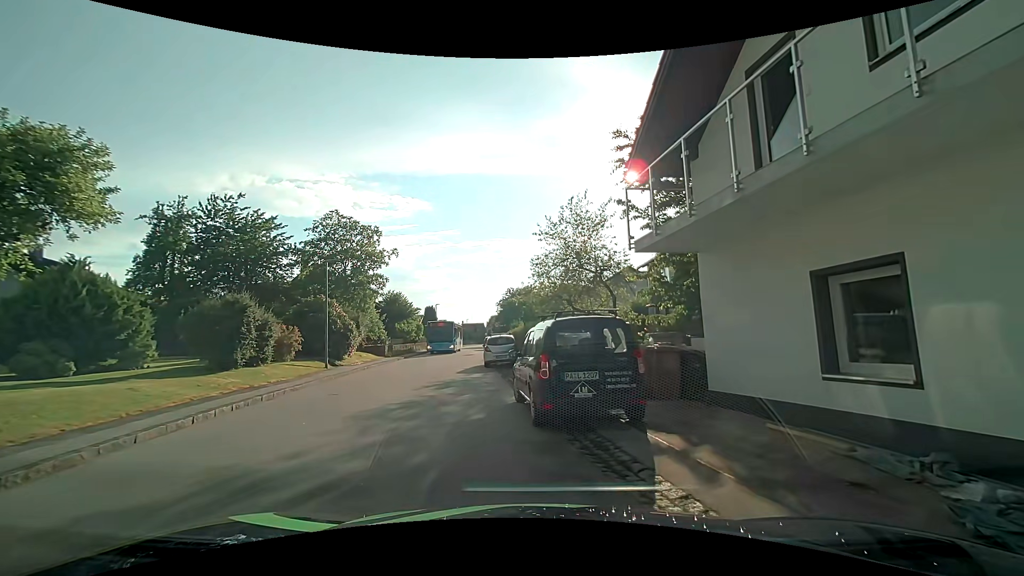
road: residential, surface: asphalt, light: Day
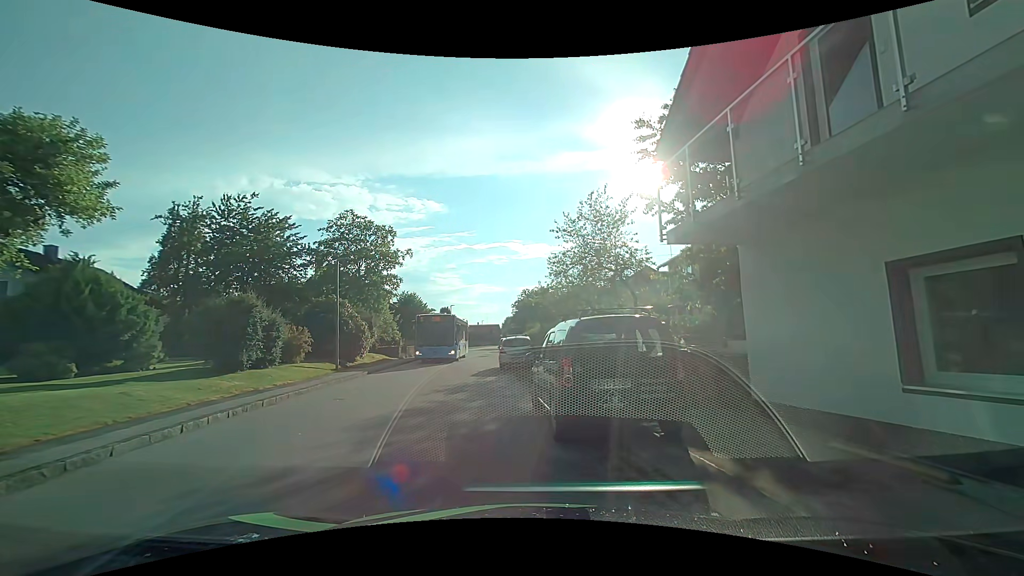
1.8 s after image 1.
(0.0, +0.9) m; 0°
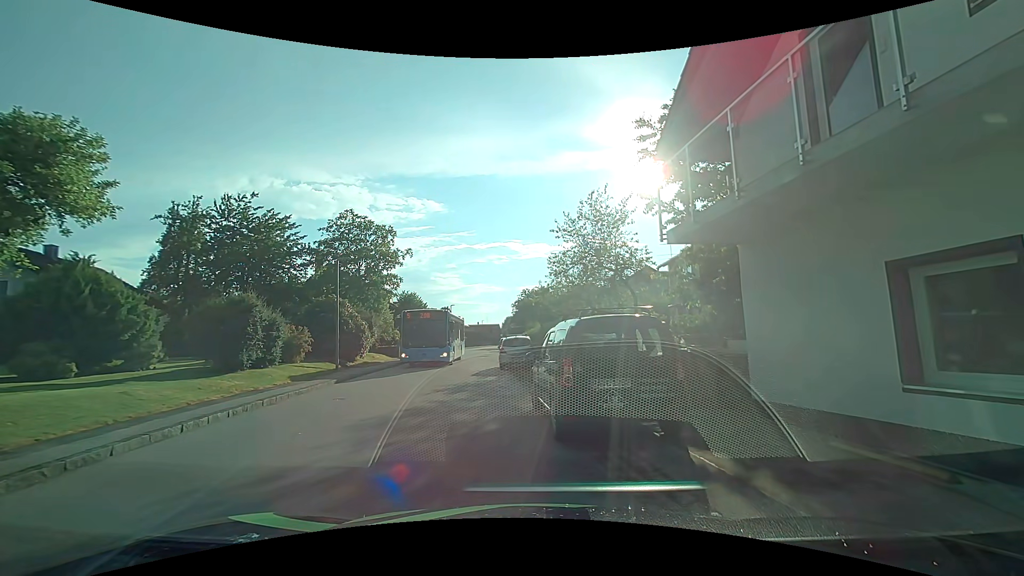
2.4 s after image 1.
(0.0, 0.0) m; 0°
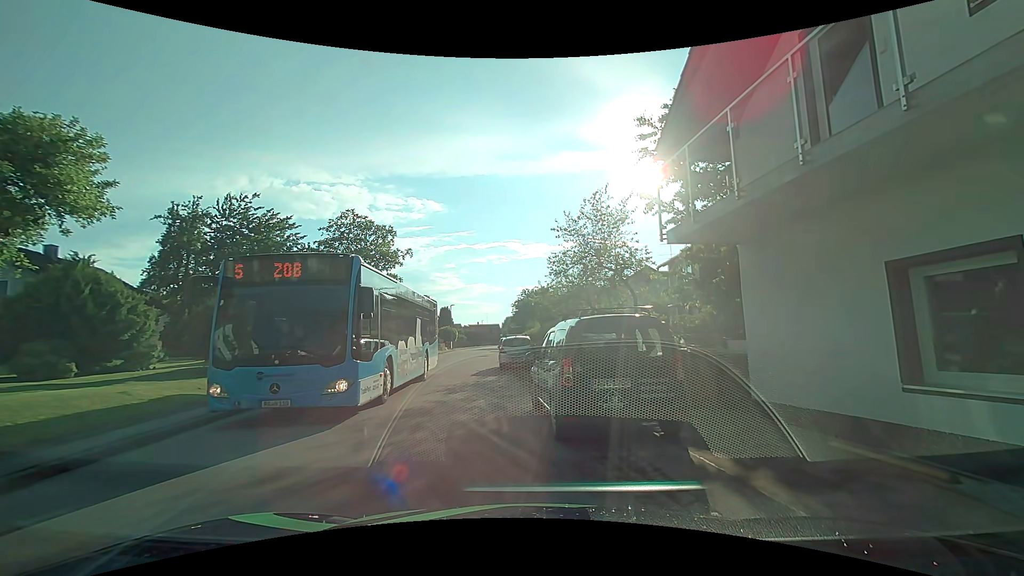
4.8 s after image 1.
(0.0, 0.0) m; 0°
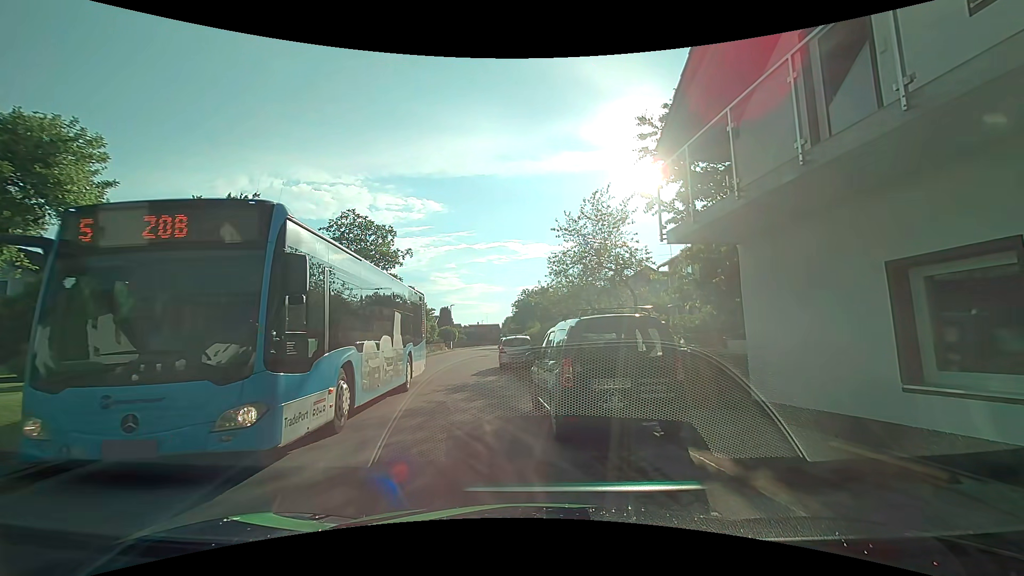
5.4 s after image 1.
(0.0, 0.0) m; 0°
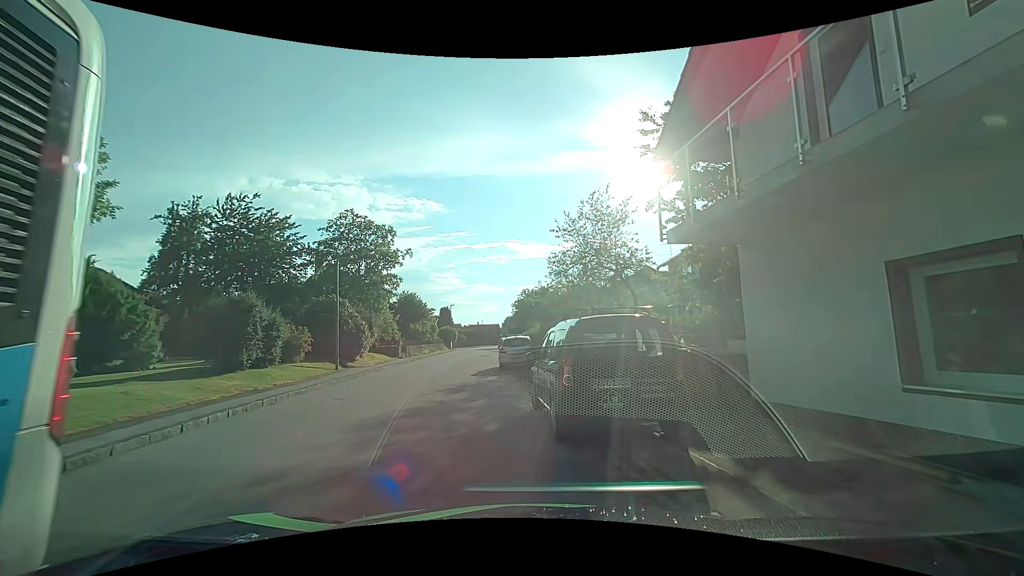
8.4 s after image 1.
(0.0, 0.0) m; 0°
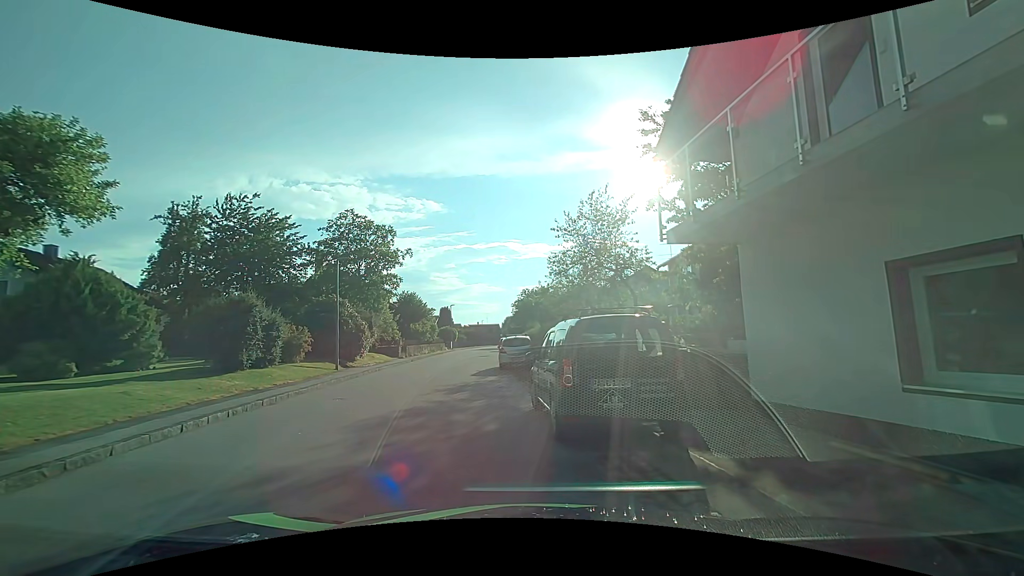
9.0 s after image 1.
(0.0, 0.0) m; 0°
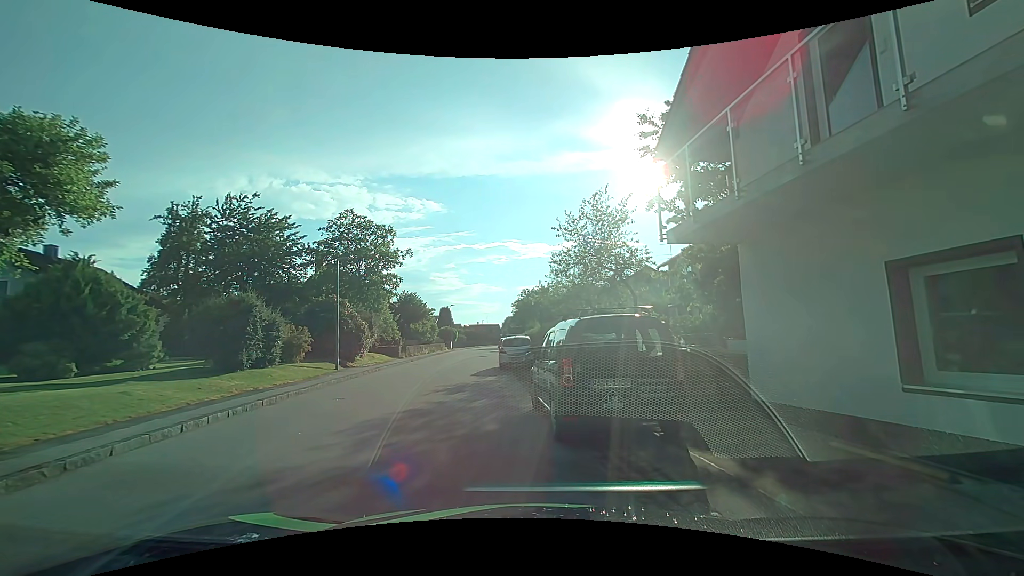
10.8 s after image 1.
(0.0, 0.0) m; 0°
(-2, +10) (-4, +20) (-4, +30) (-5, +40) (-5, +50) (-5, +60) (-6, +70) (-5, +80) (-5, +90) (-6, +99) m
